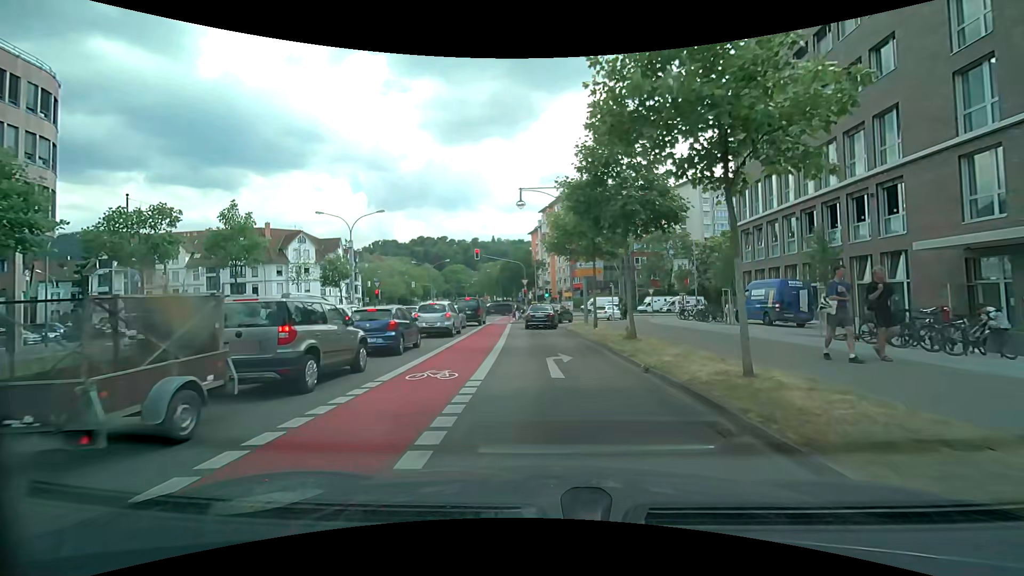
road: primary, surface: asphalt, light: Day
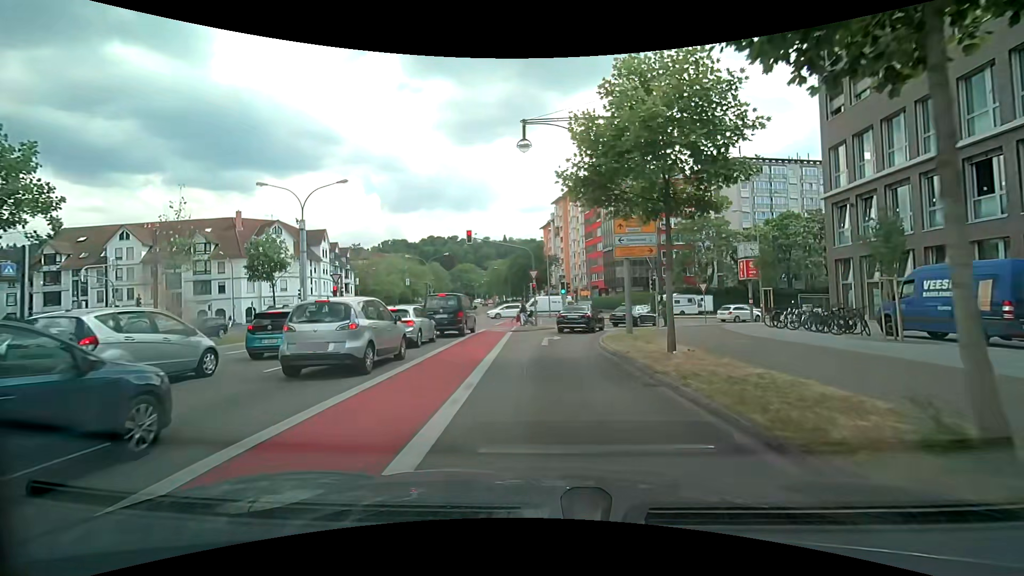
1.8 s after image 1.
(-0.1, +12.2) m; -1°
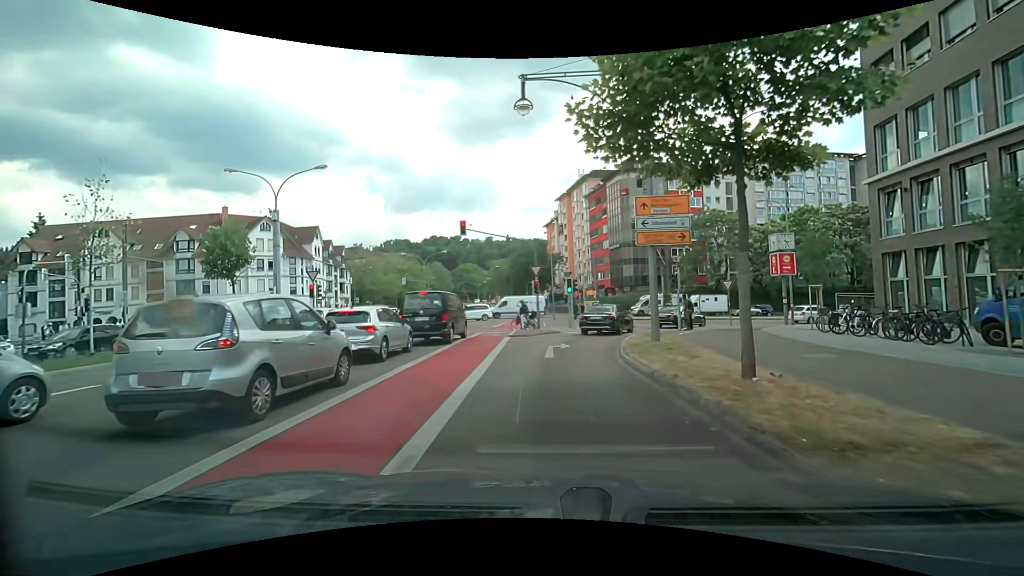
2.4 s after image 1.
(0.0, +4.1) m; 0°
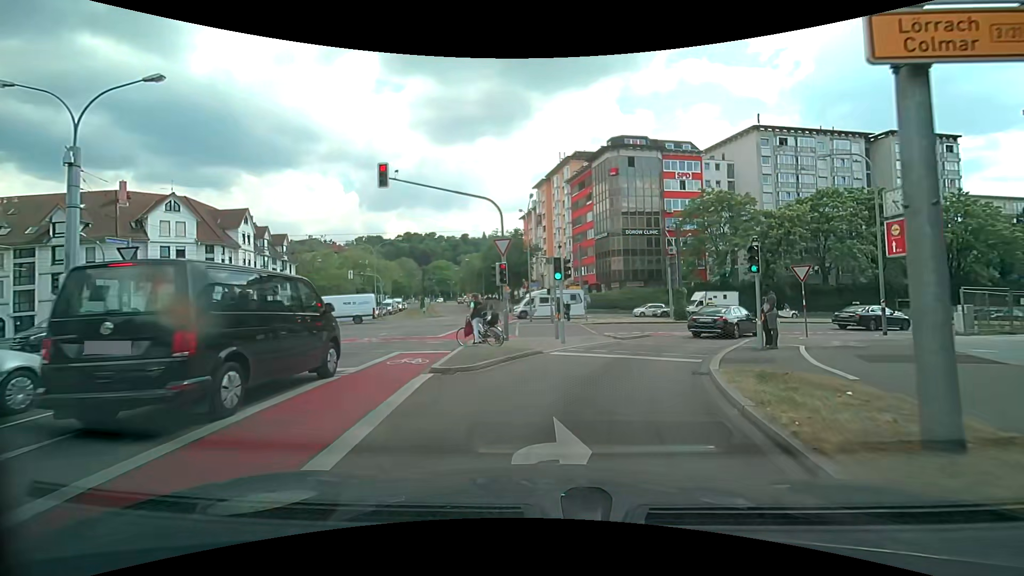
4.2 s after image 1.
(-0.1, +12.2) m; +1°
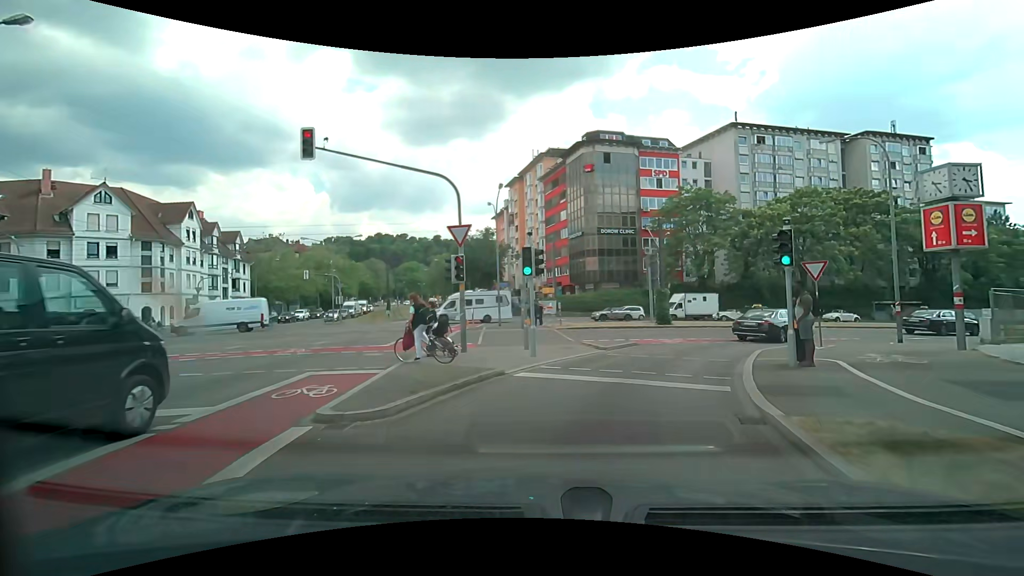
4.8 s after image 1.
(+0.1, +3.8) m; +3°
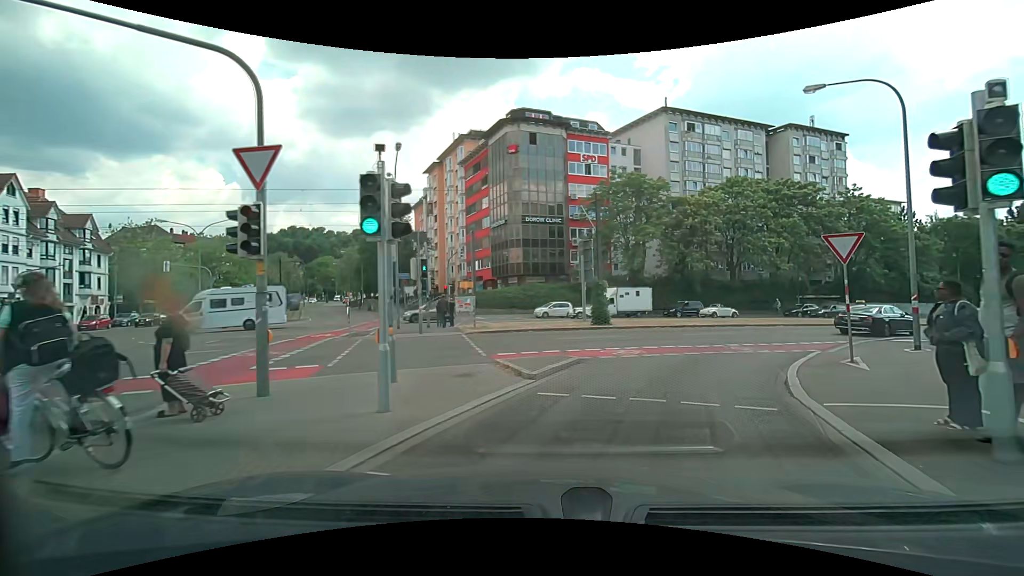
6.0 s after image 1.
(+0.5, +7.3) m; +9°
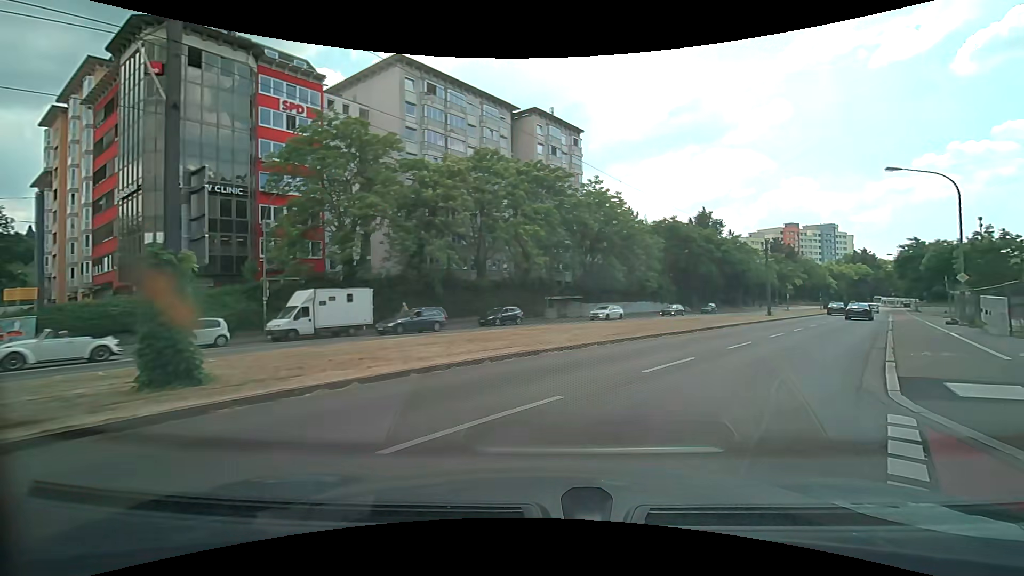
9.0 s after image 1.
(+4.0, +17.1) m; +29°
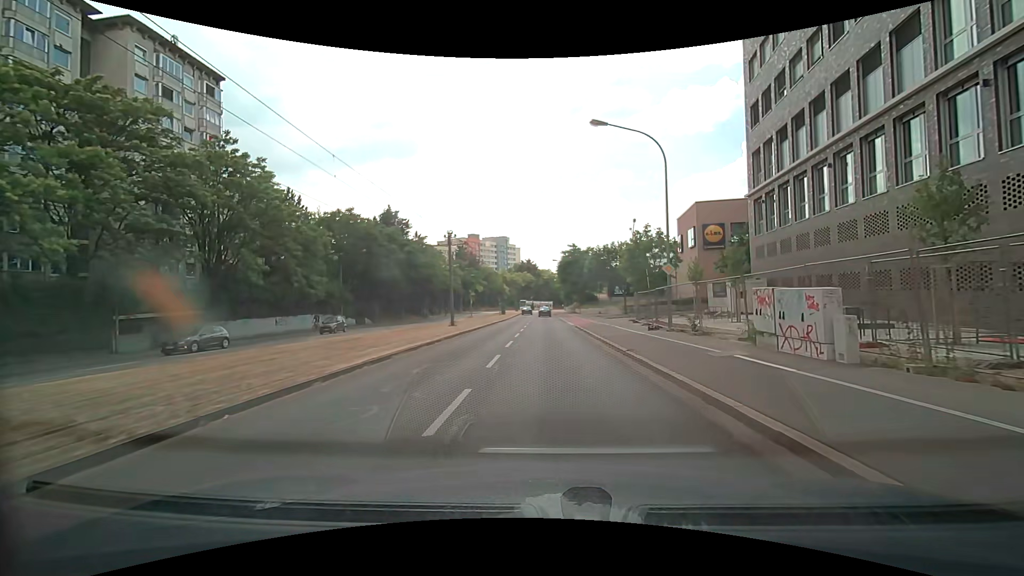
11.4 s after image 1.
(+5.5, +15.0) m; +34°
(0, +10) (0, +20) (0, +30) (0, +40) (0, +50) (0, +60) (-1, +70) (-1, +80) (-1, +90) (-1, +100) m
